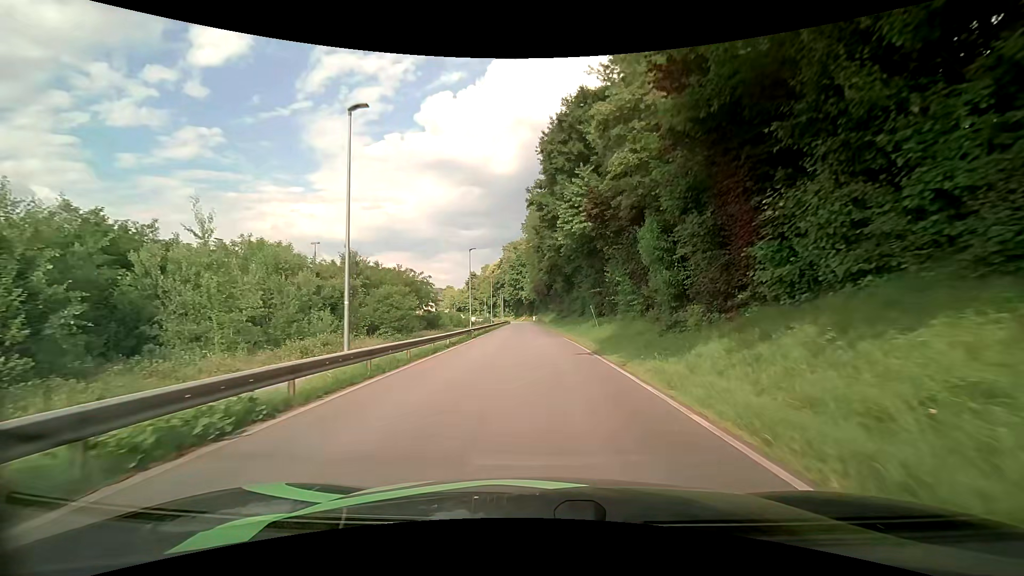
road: residential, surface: asphalt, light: Day
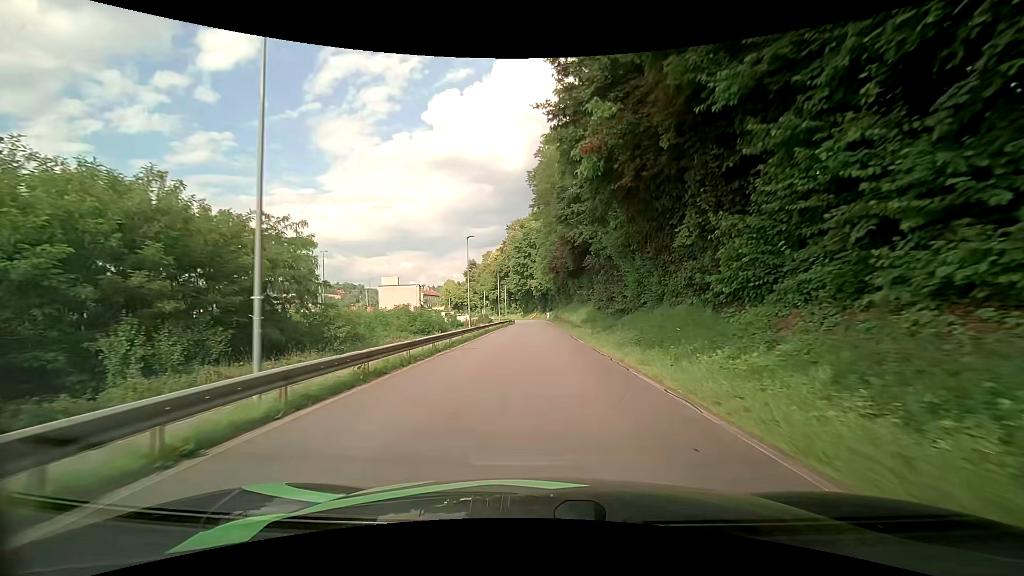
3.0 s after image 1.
(-0.6, +36.6) m; -2°
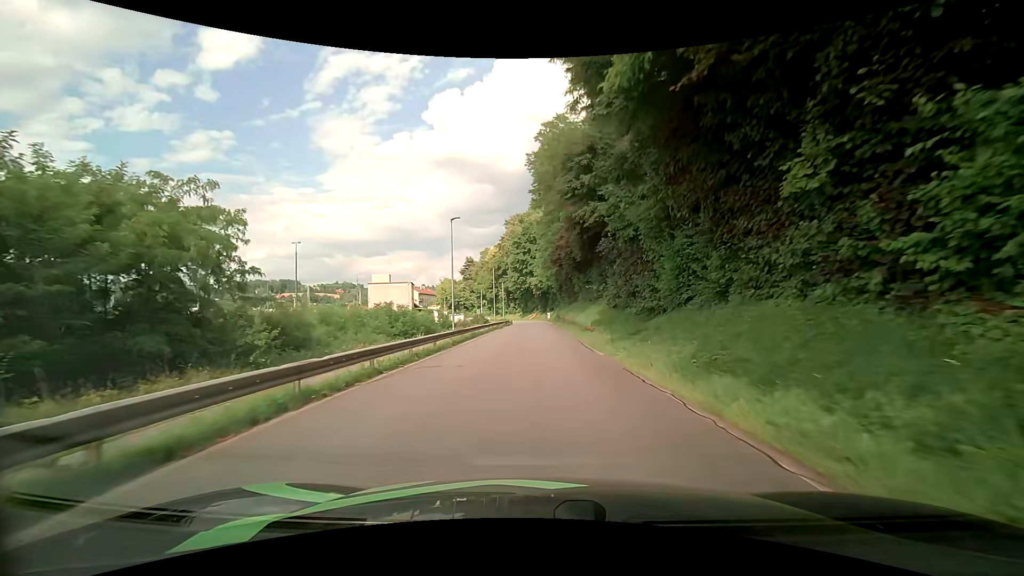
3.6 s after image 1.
(0.0, +7.5) m; 0°
(0, +10) (0, +20) (0, +30) (0, +40) (0, +50) (0, +60) (+1, +70) (0, +80) (0, +90) (-2, +100) m
